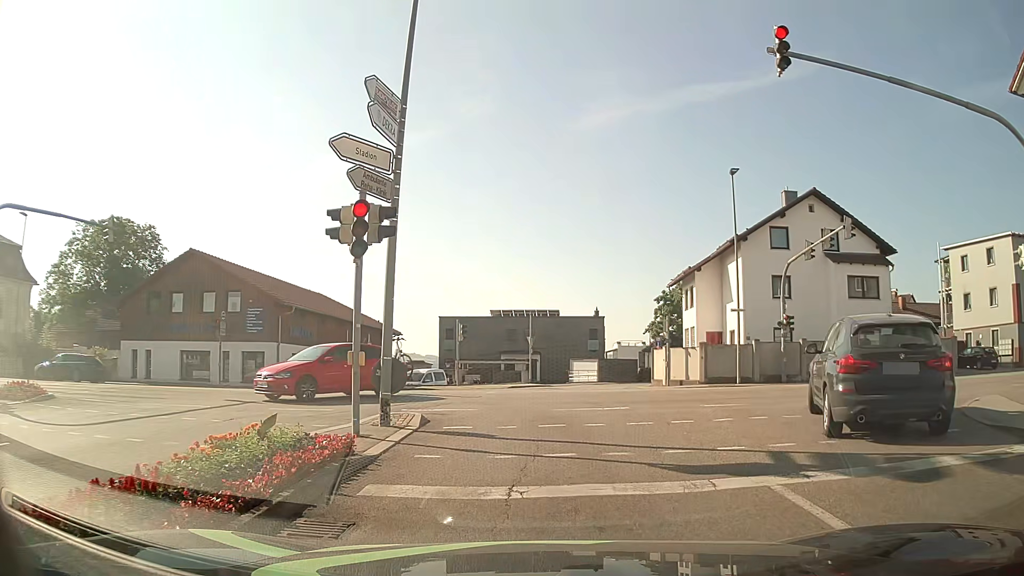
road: tertiary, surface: asphalt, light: Day
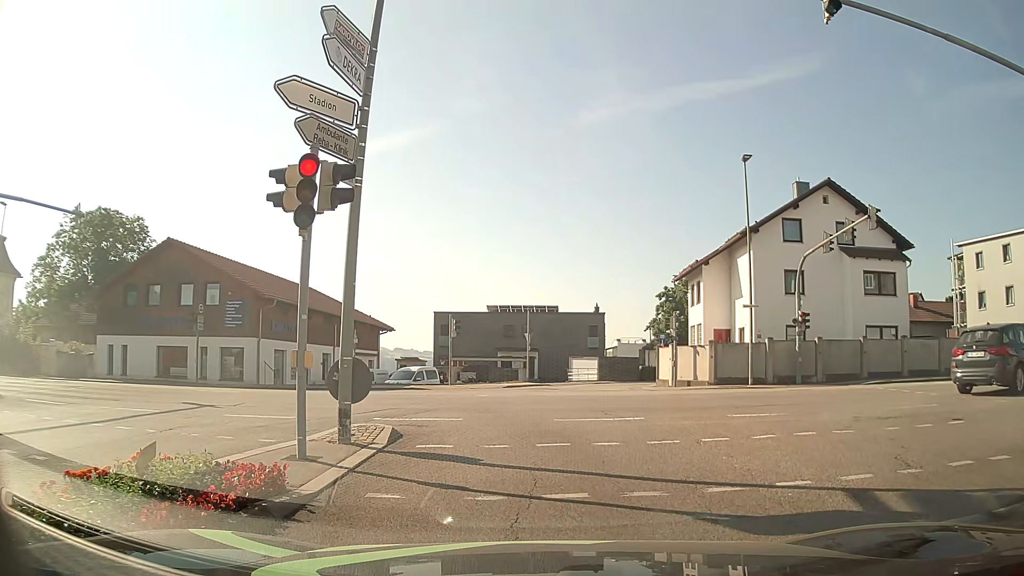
(0.0, +2.0) m; +1°
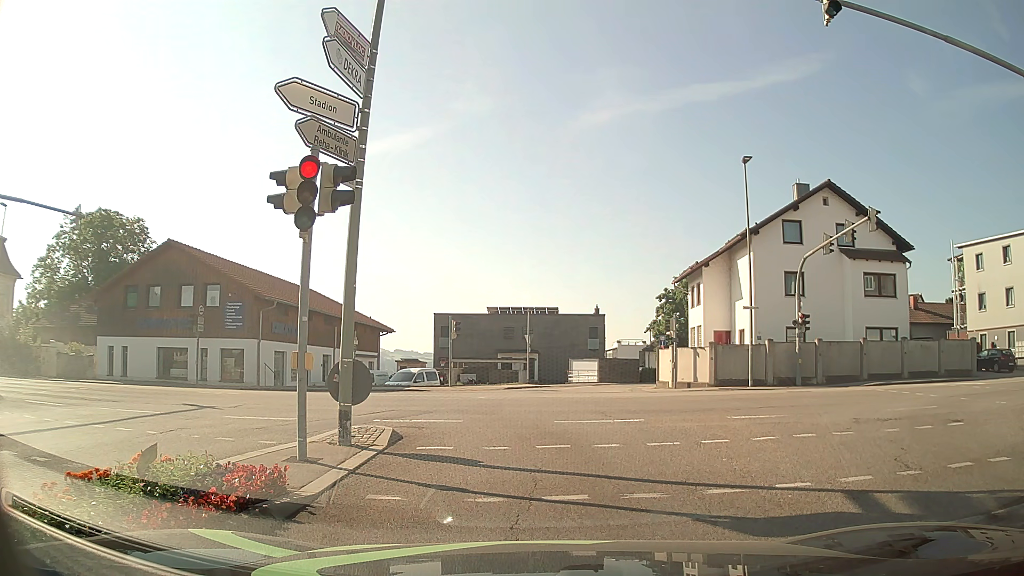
(0.0, +0.1) m; 0°
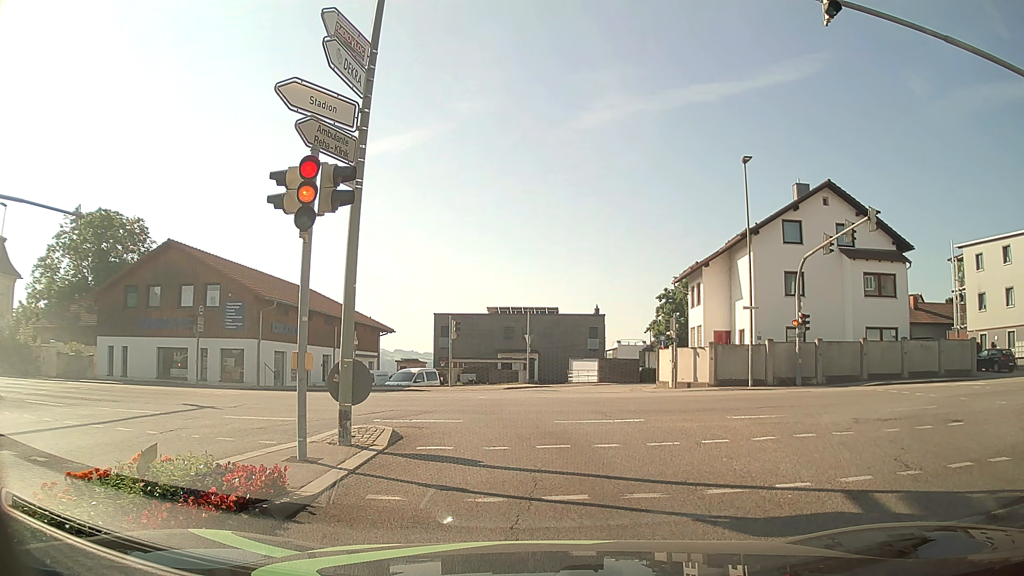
(0.0, 0.0) m; 0°
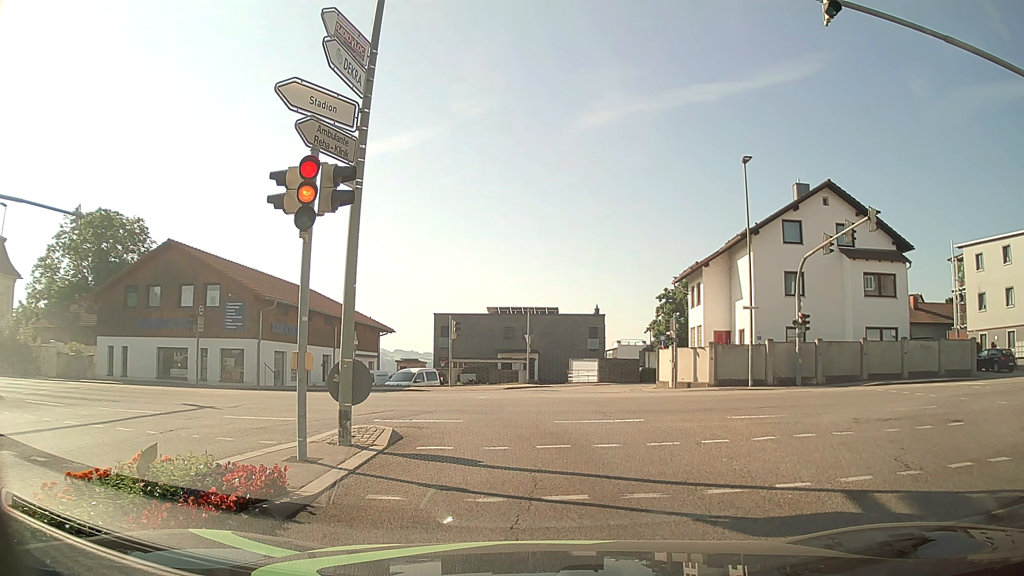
(0.0, 0.0) m; 0°
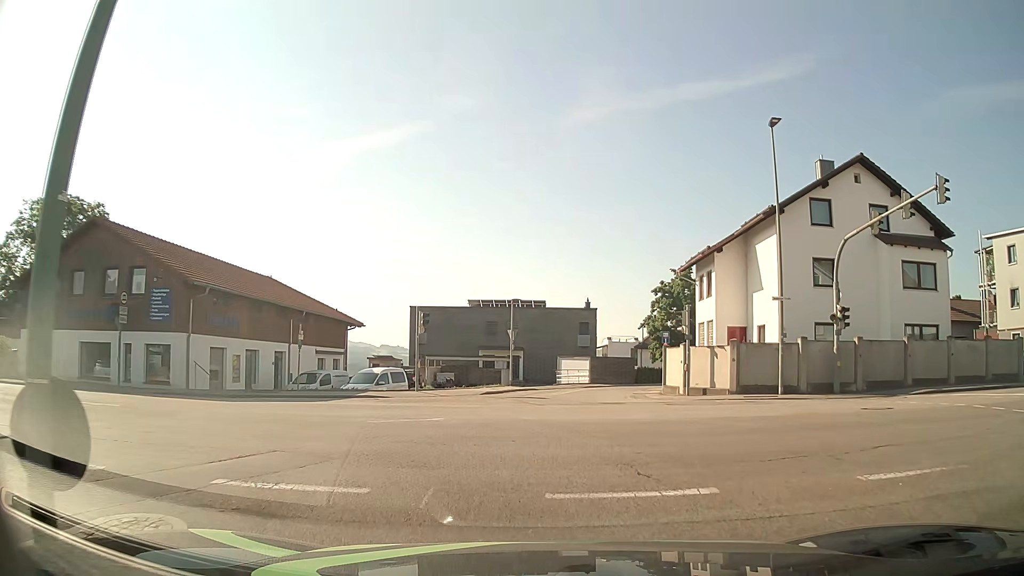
(0.0, +6.0) m; +1°
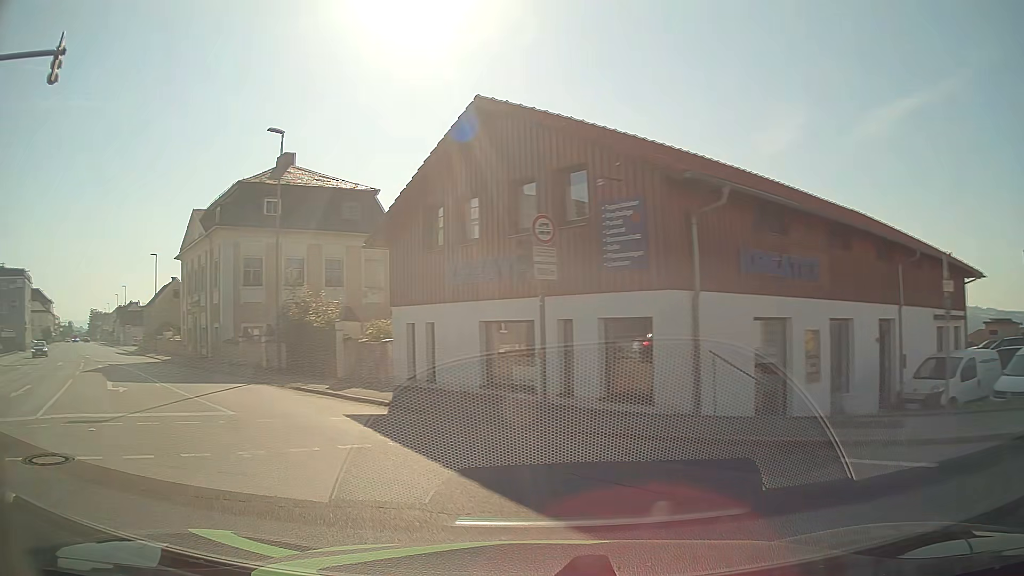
(-4.7, +14.2) m; -50°
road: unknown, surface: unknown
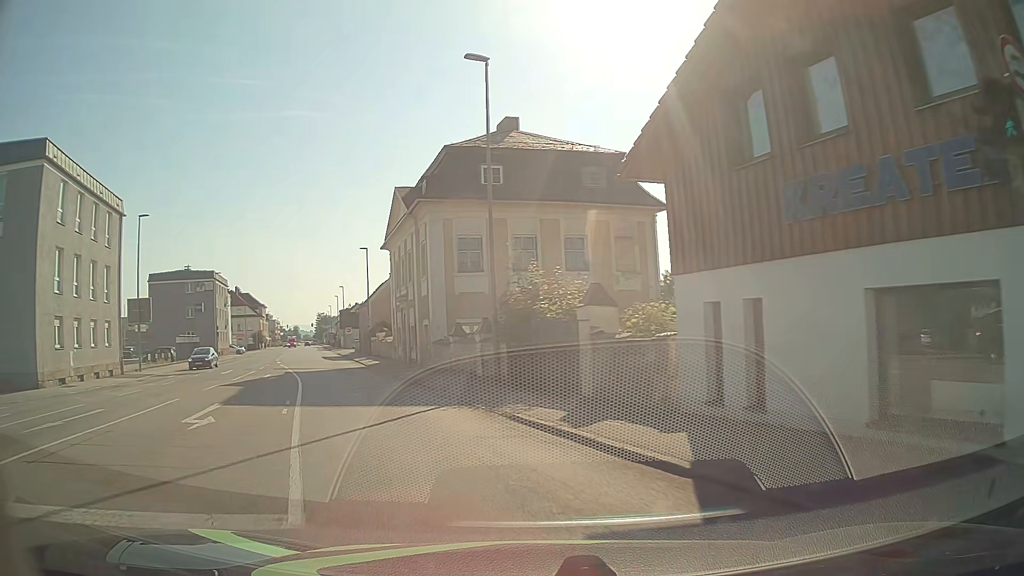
(-1.7, +8.1) m; -22°
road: tertiary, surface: asphalt
